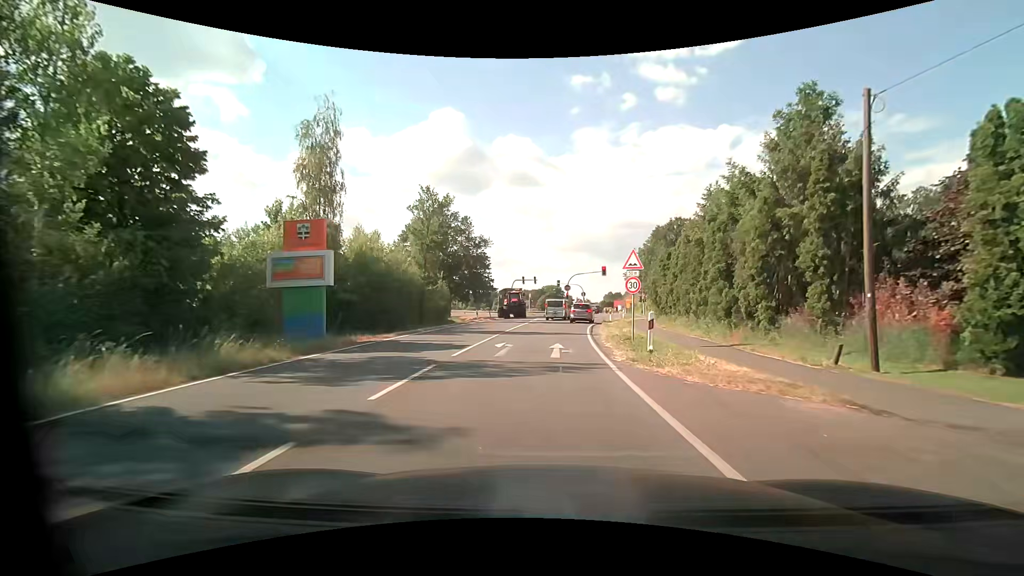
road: tertiary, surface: asphalt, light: Day
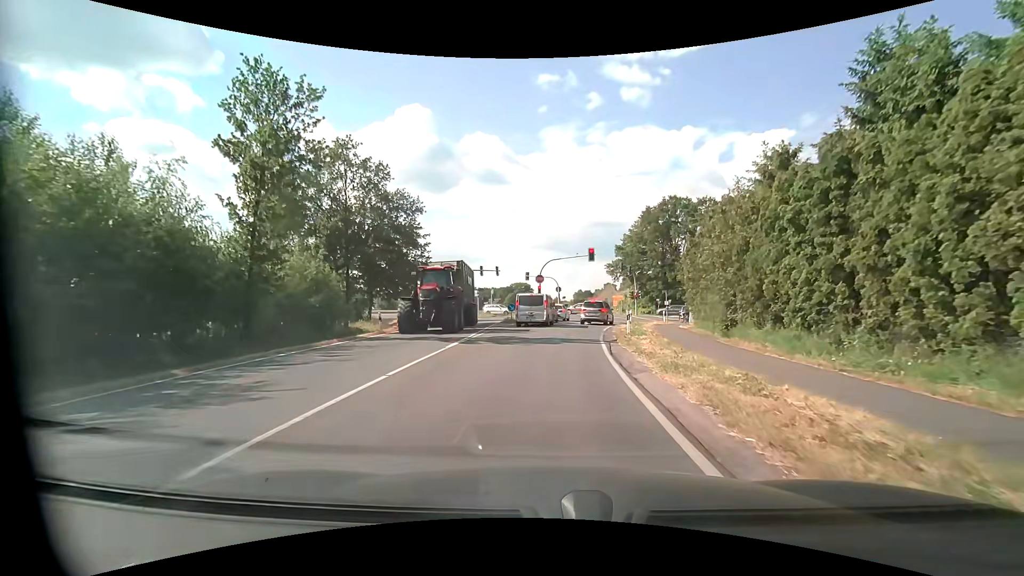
(+0.5, +21.0) m; +5°
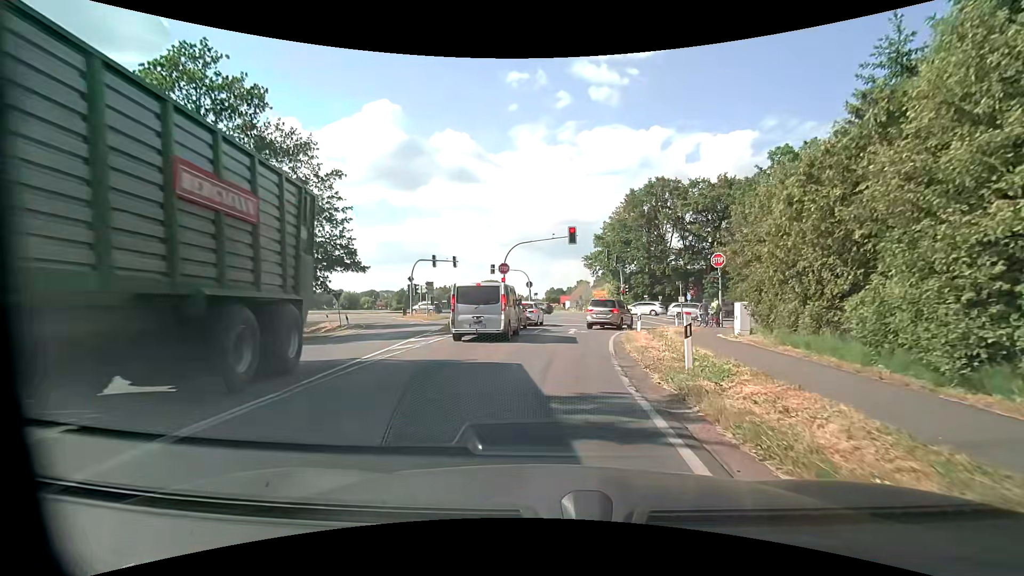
(+0.1, +12.8) m; +2°
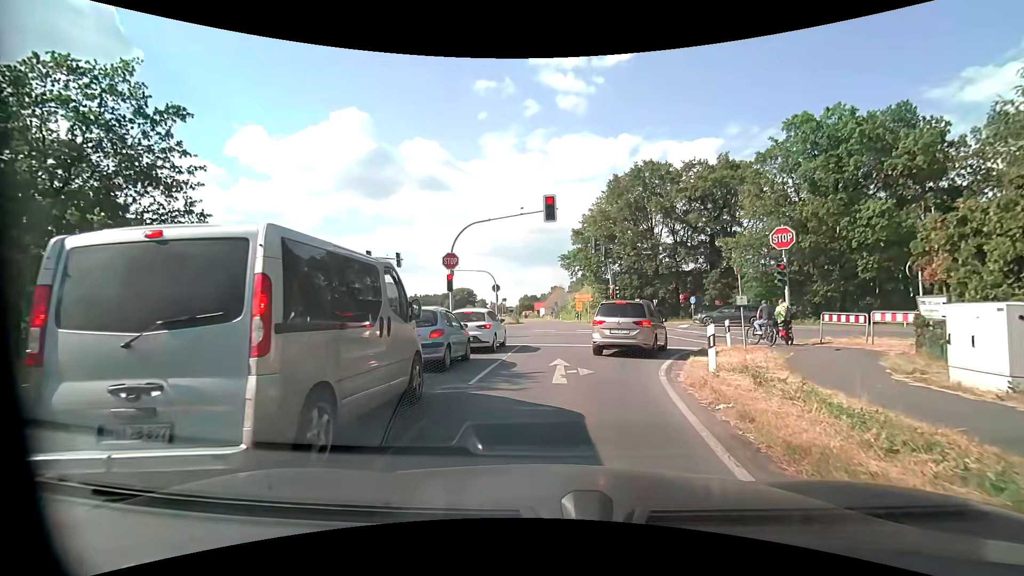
(+0.3, +12.3) m; +1°
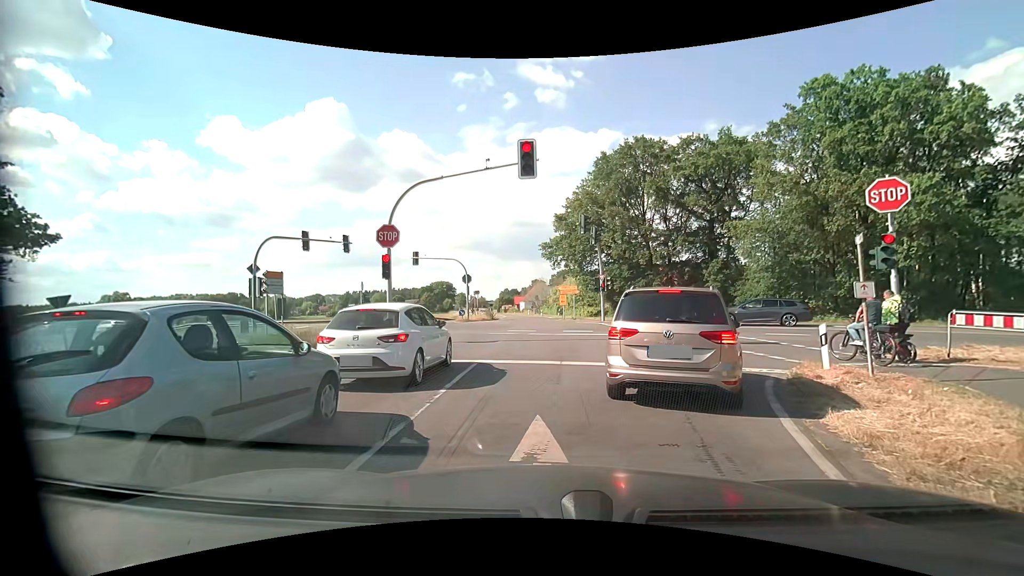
(+0.3, +7.4) m; +2°
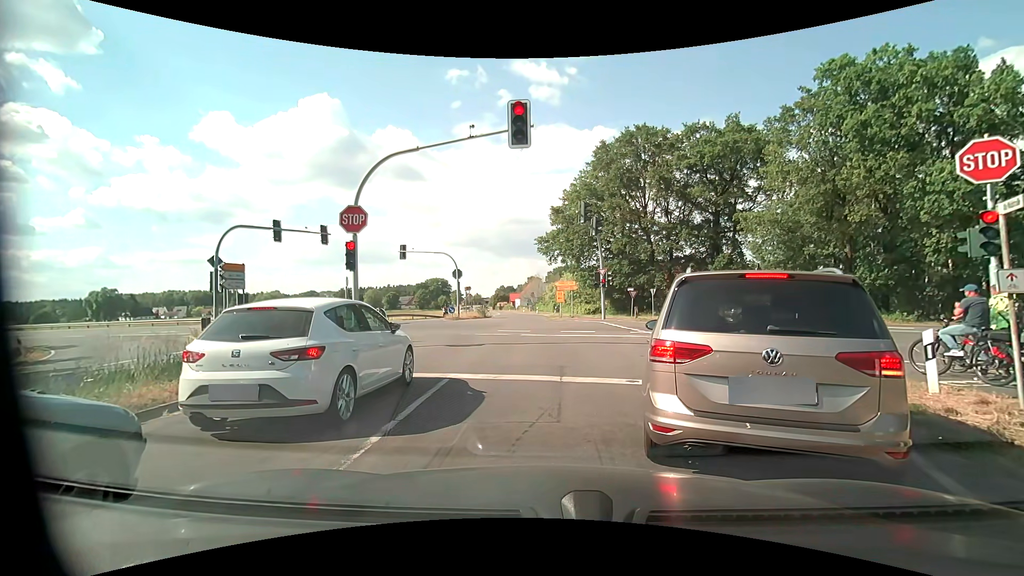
(+0.1, +2.8) m; +2°
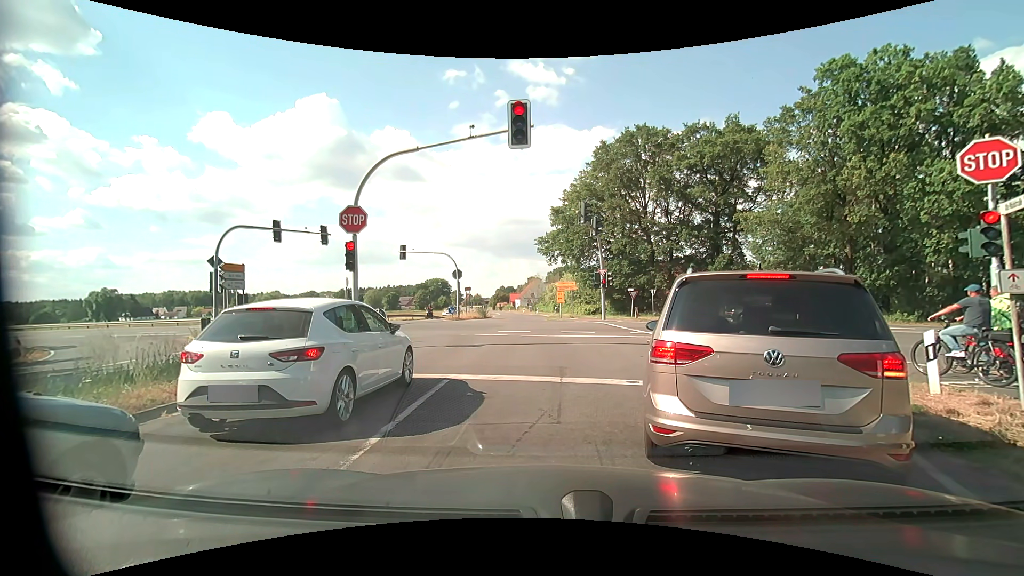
(0.0, +0.1) m; 0°
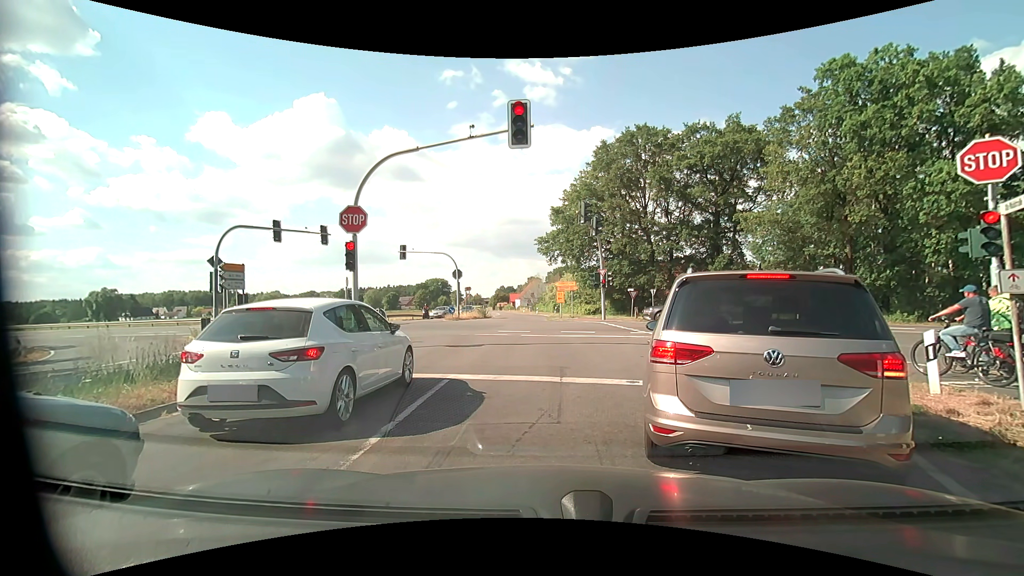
(0.0, 0.0) m; 0°
(0, +10) (0, +20) (-1, +30) (-1, +40) (-2, +50) (-3, +60) (-4, +70) (-5, +80) (-6, +90) (-7, +100) m
